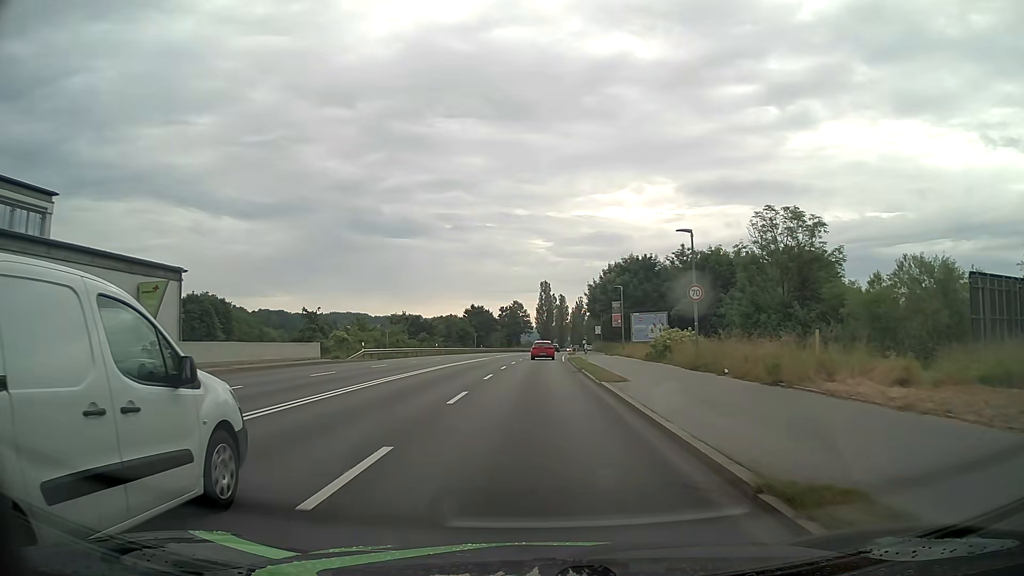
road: primary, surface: asphalt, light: Day
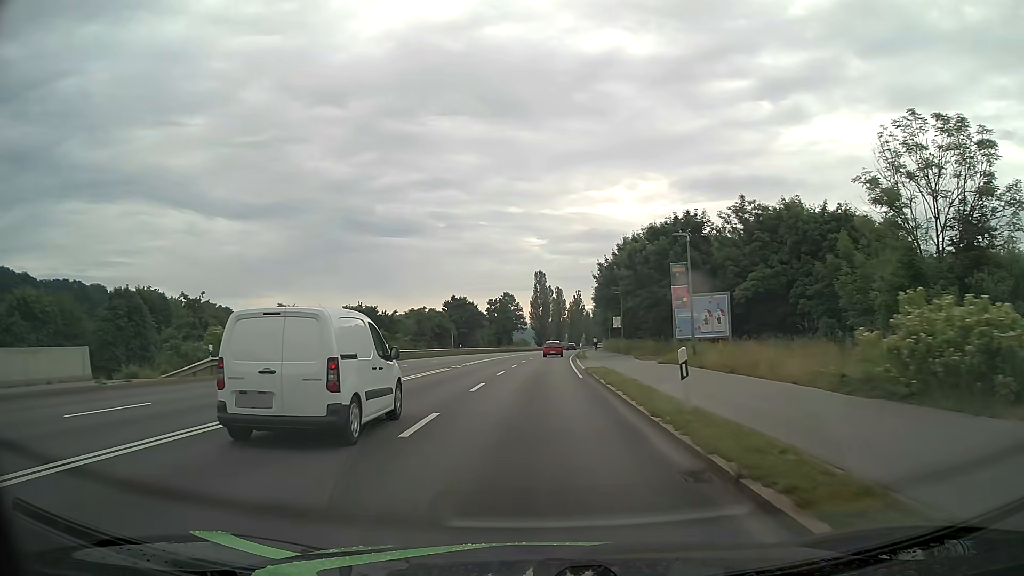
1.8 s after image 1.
(0.0, +23.0) m; 0°
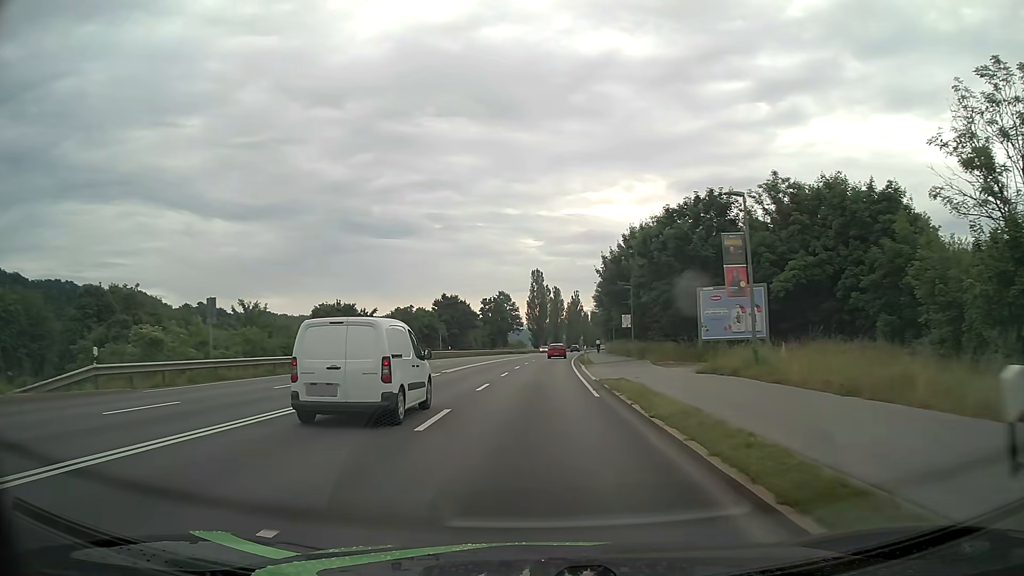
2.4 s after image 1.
(0.0, +7.7) m; 0°
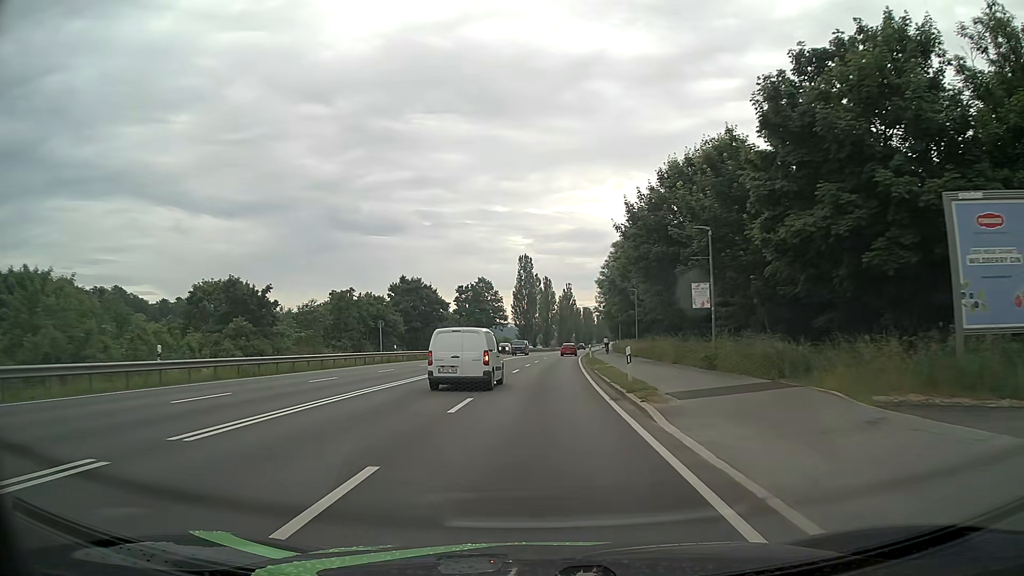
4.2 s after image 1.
(+0.2, +24.7) m; +1°
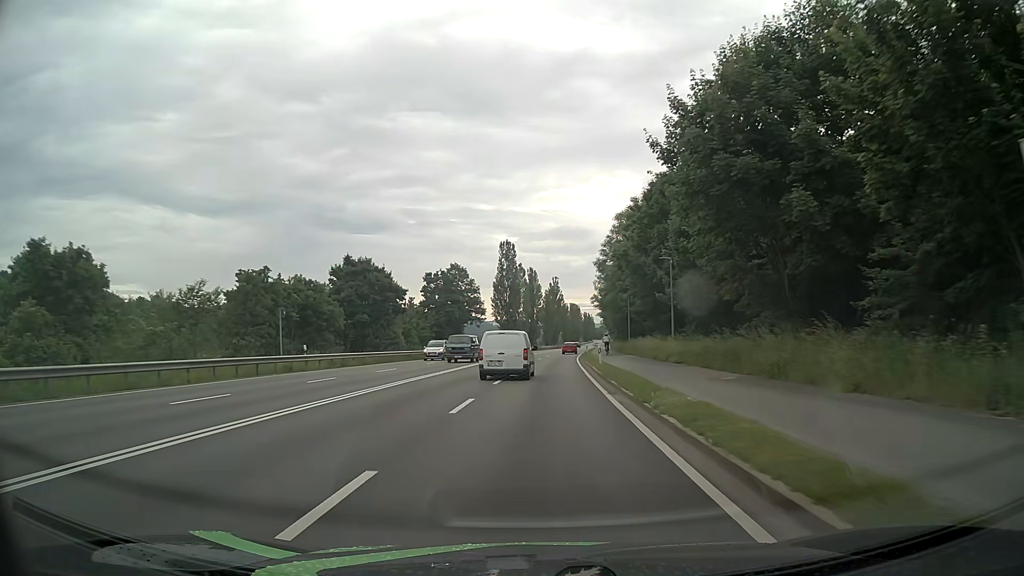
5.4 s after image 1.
(+0.2, +18.3) m; +1°
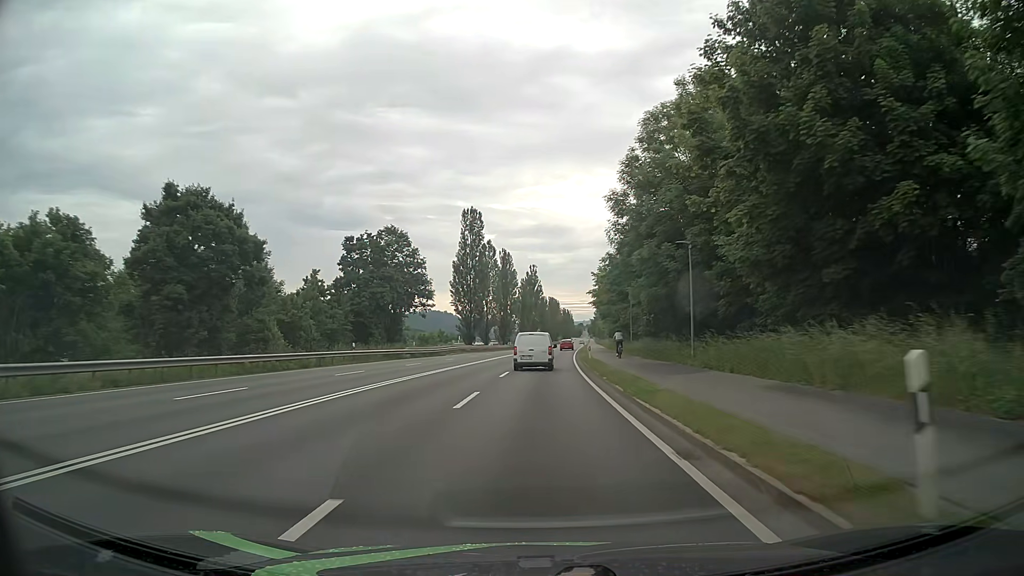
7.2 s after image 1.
(+0.6, +29.5) m; +2°
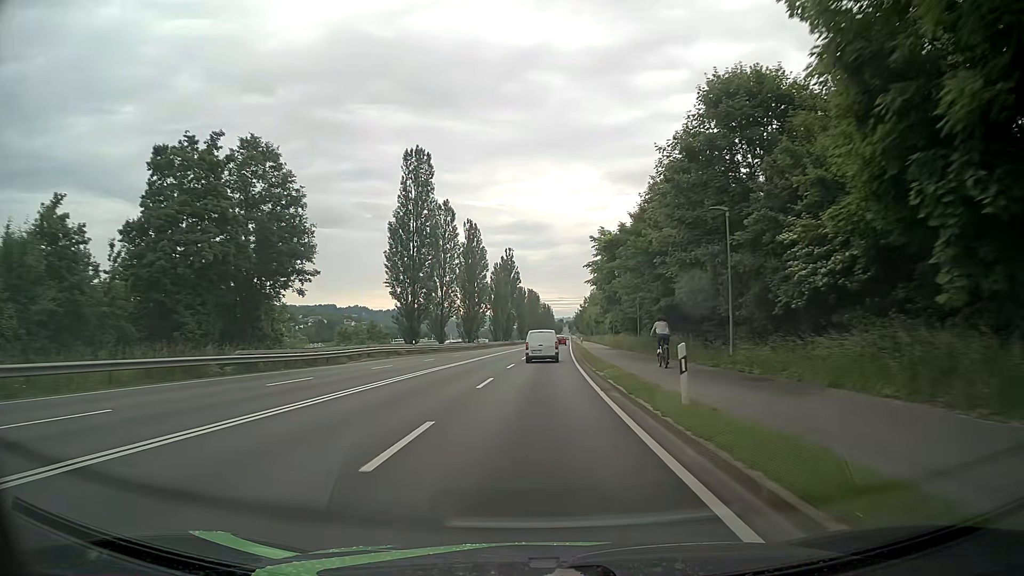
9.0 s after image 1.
(+0.5, +30.8) m; +1°
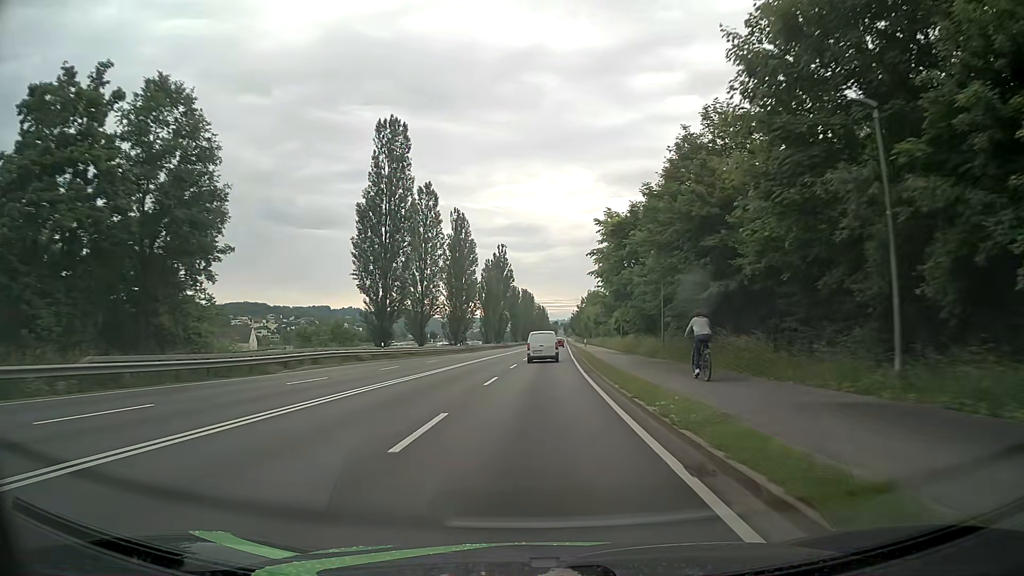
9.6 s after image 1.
(+0.1, +10.4) m; +1°
(0, +10) (0, +20) (0, +30) (+1, +40) (+1, +50) (+1, +60) (+2, +70) (+2, +80) (+2, +90) (+3, +100) m
